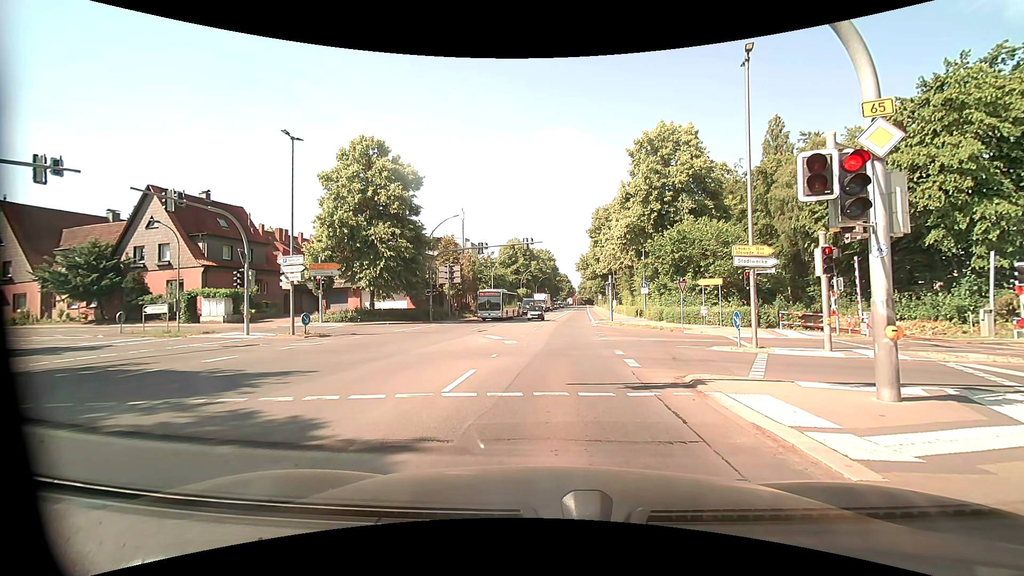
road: primary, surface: asphalt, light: Day
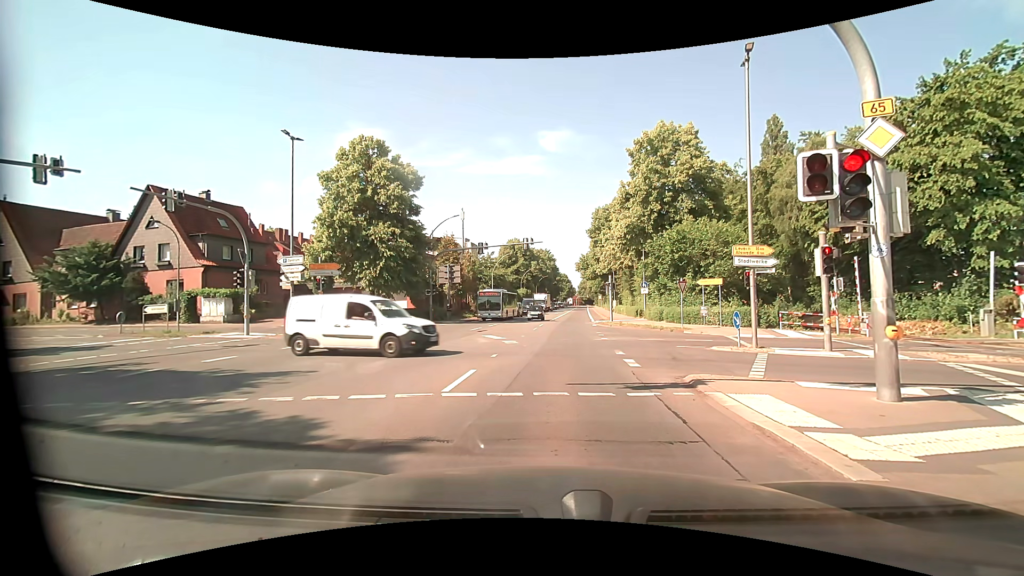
(0.0, 0.0) m; 0°
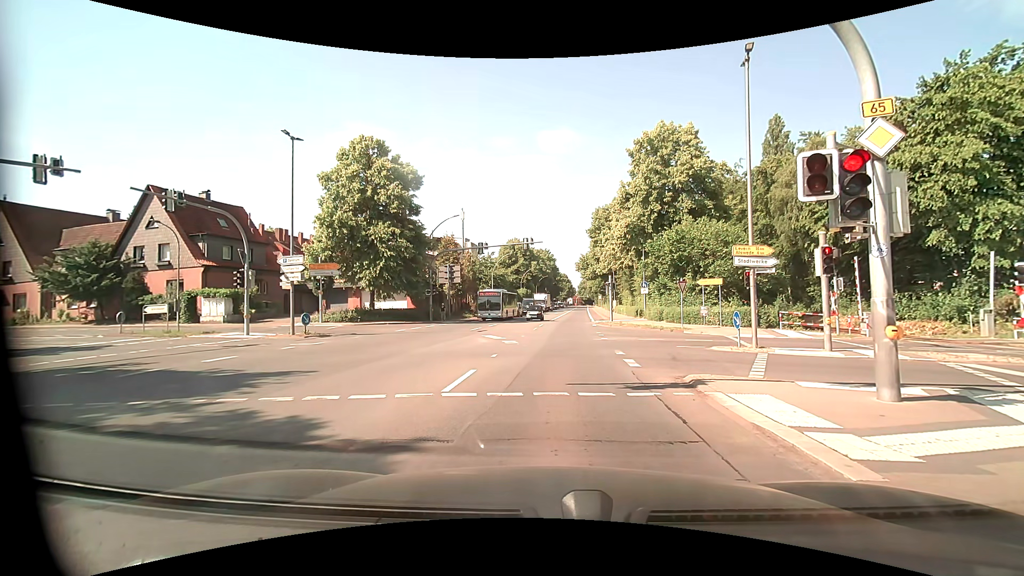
(0.0, 0.0) m; 0°
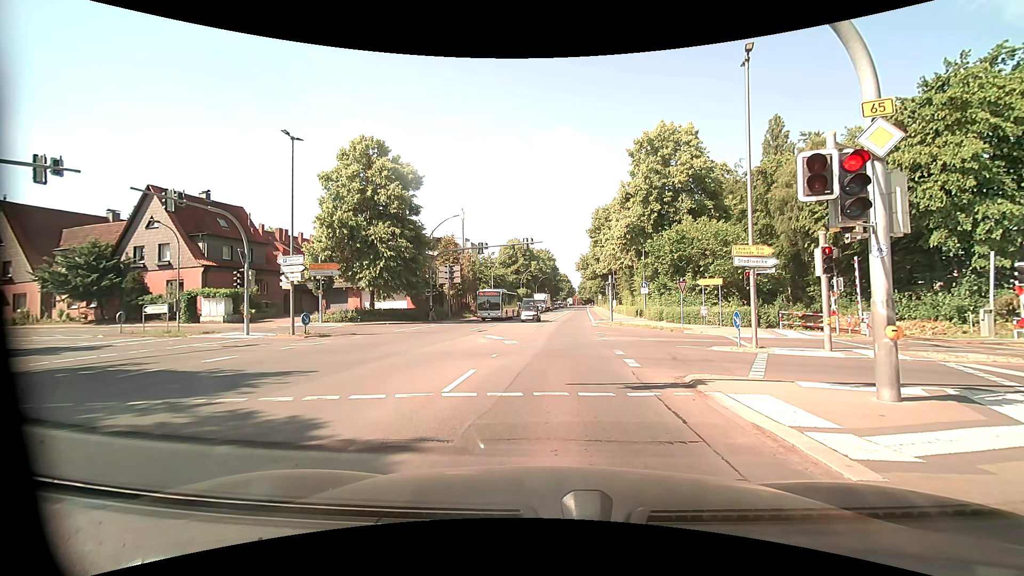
(0.0, 0.0) m; 0°
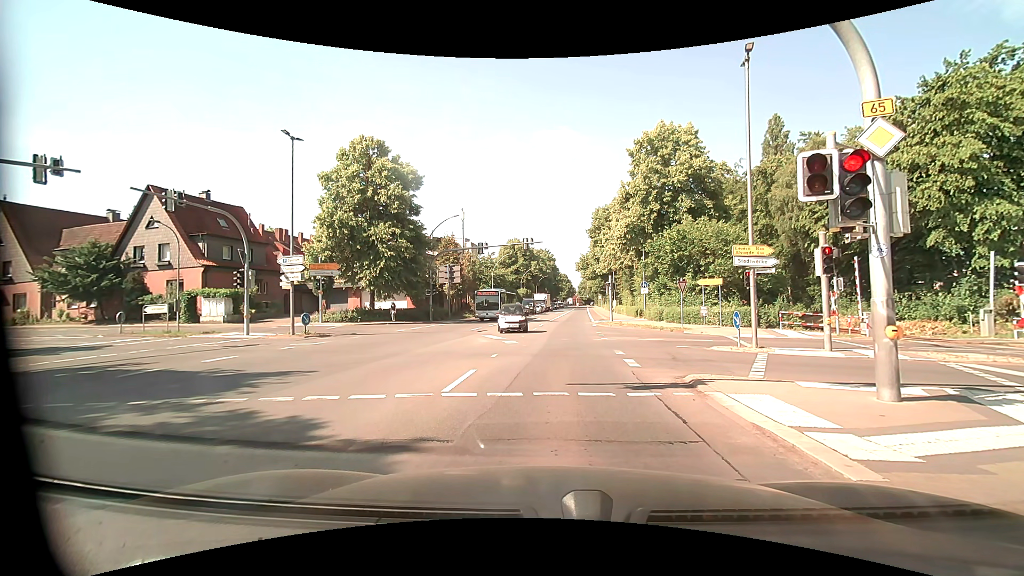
(0.0, 0.0) m; 0°
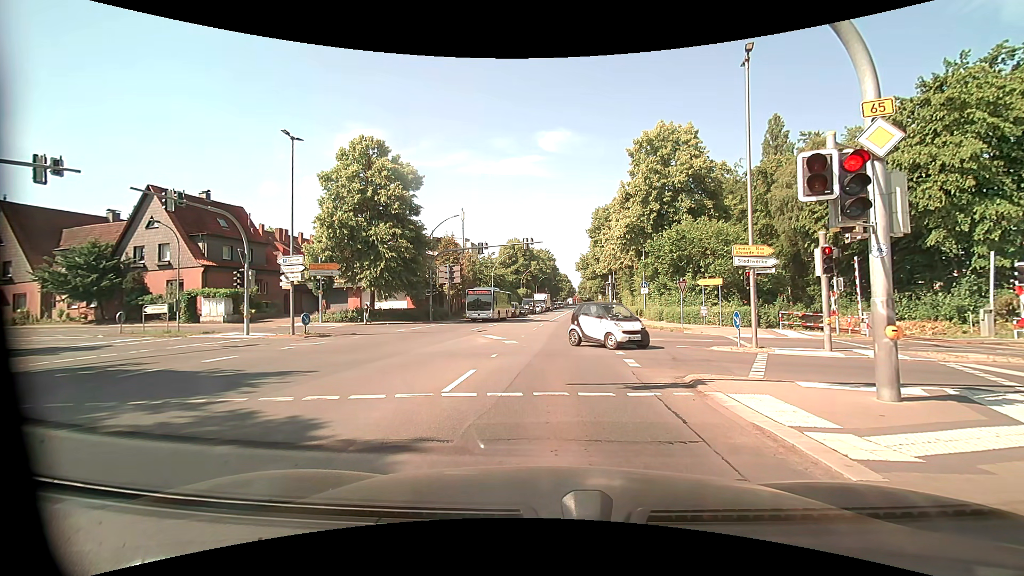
(0.0, 0.0) m; 0°
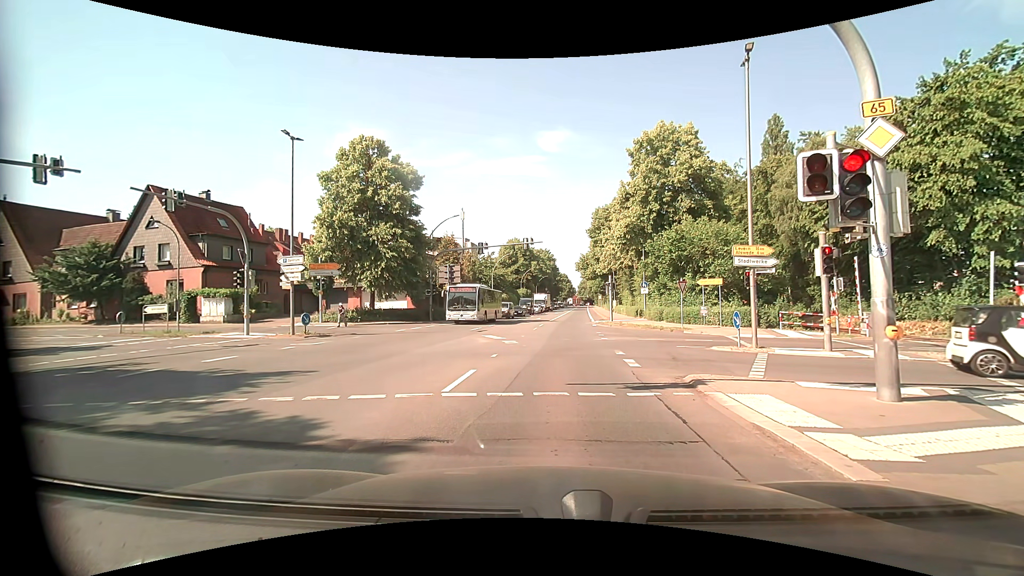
(0.0, 0.0) m; 0°
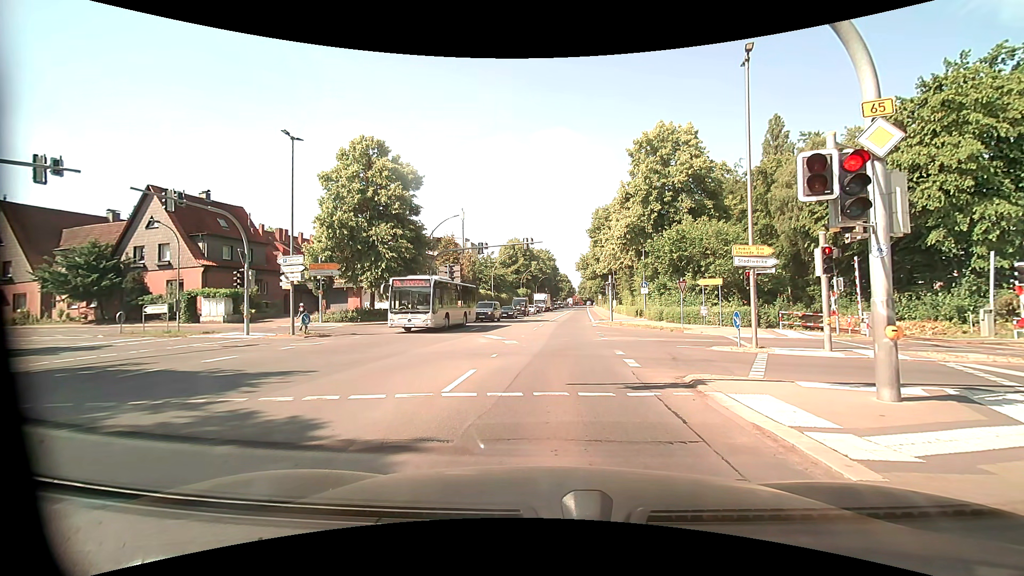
(0.0, 0.0) m; 0°
(0, +10) (+1, +20) (+1, +30) (+2, +40) (+3, +50) (+4, +60) (+4, +70) (+5, +80) (+6, +90) (+7, +100) m
